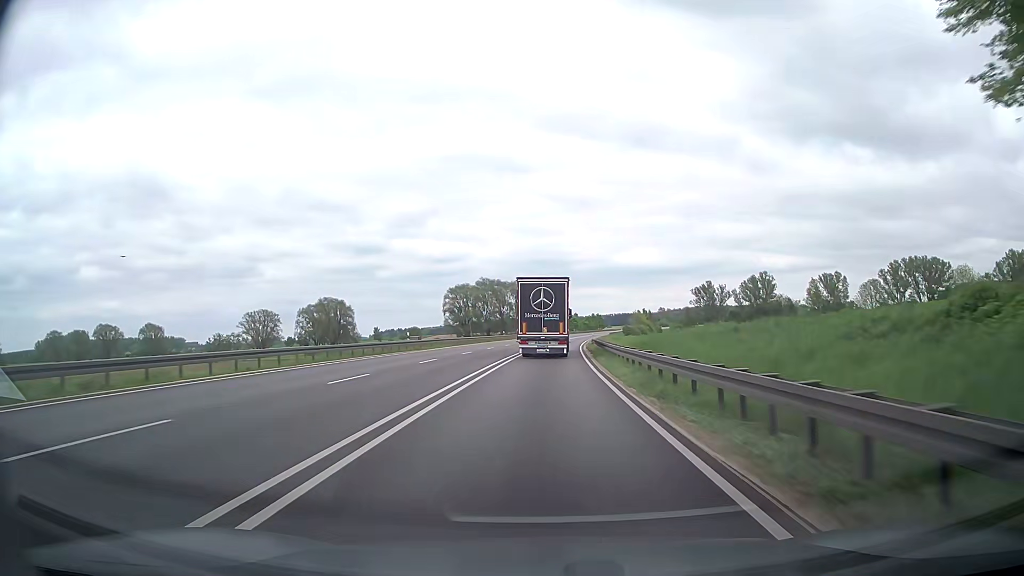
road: trunk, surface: asphalt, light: Day
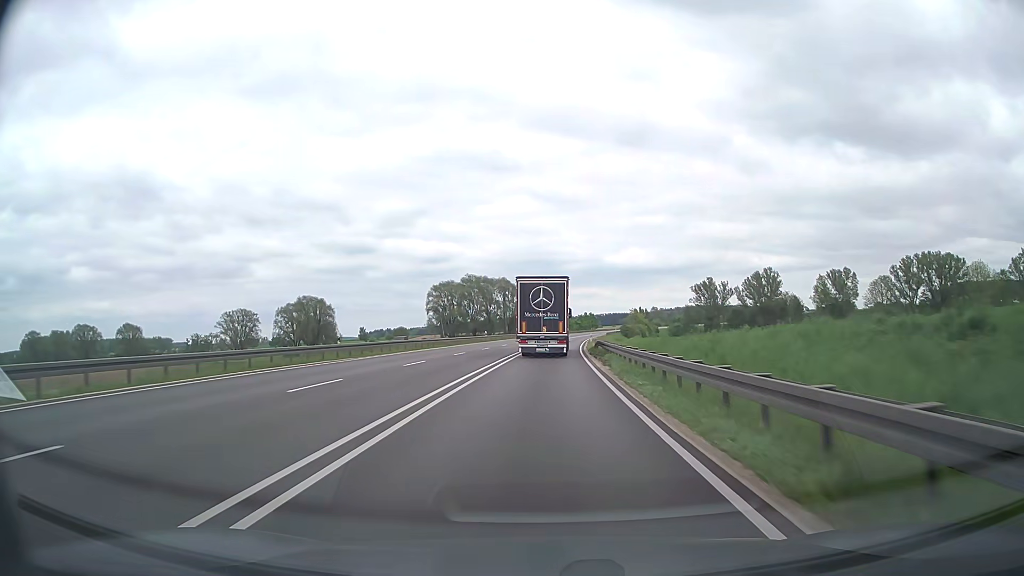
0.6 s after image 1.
(0.0, +14.7) m; 0°
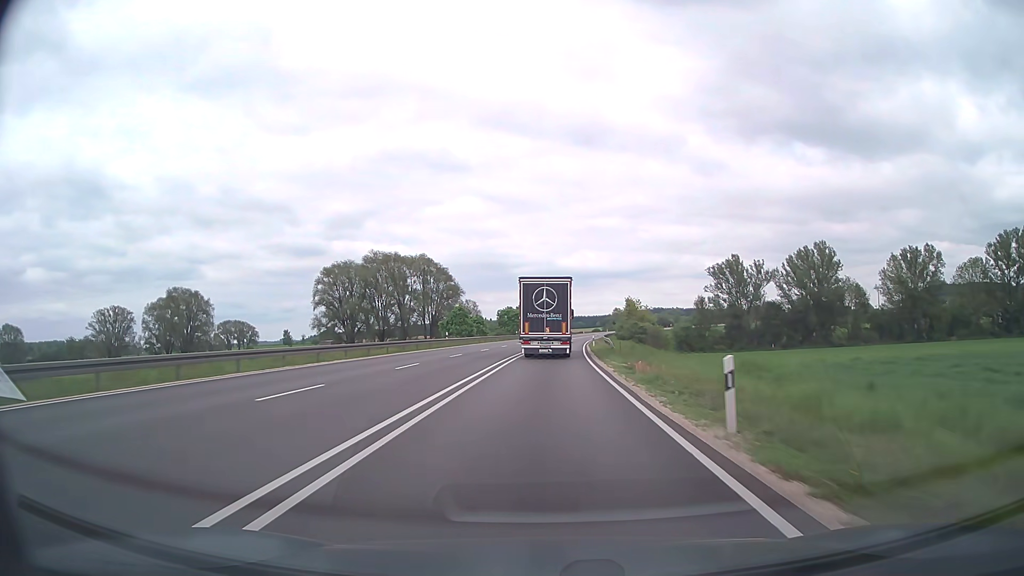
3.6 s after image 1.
(+2.7, +73.8) m; +4°
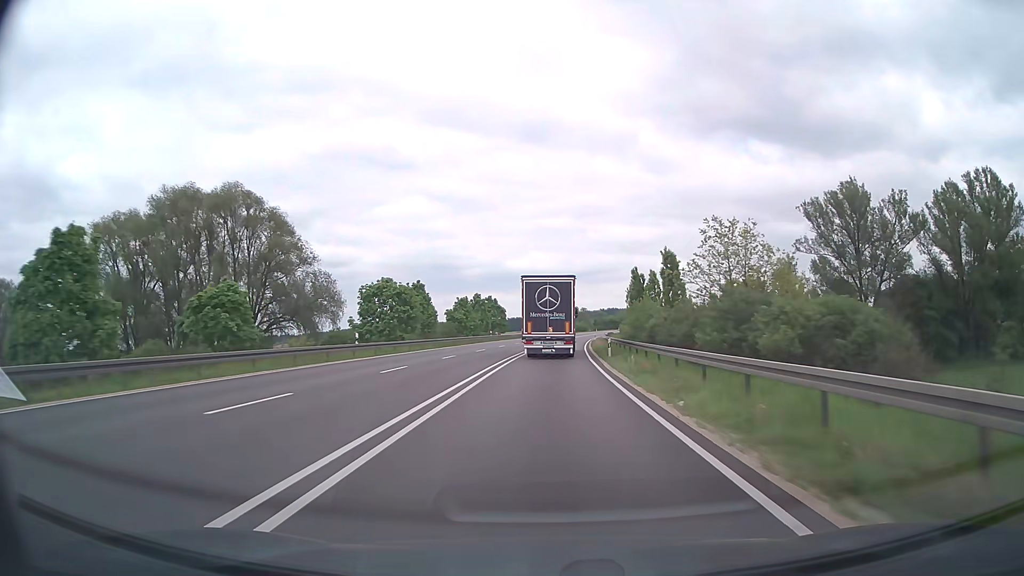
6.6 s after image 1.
(+2.8, +74.2) m; +4°
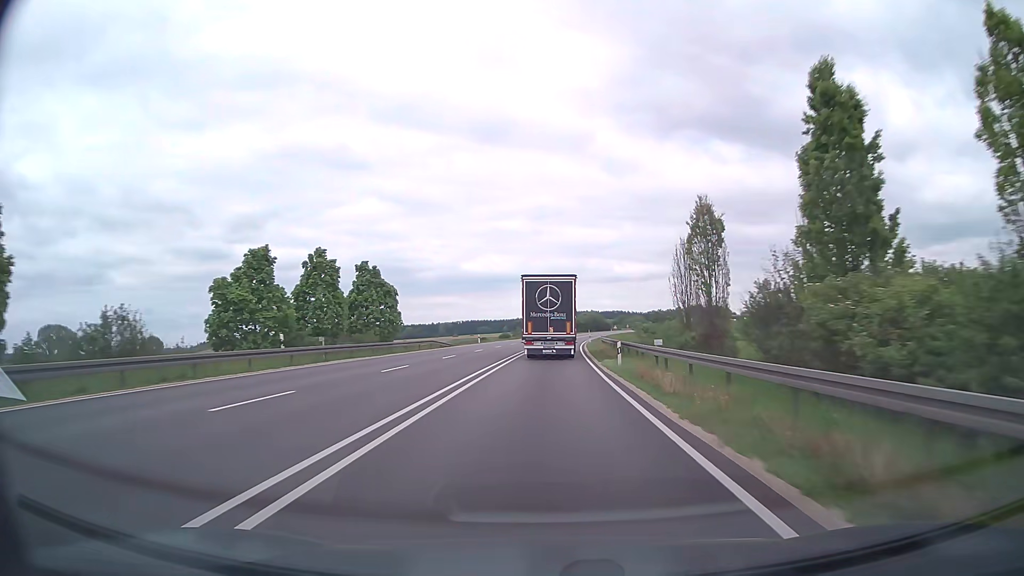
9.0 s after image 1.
(+2.0, +59.4) m; +4°
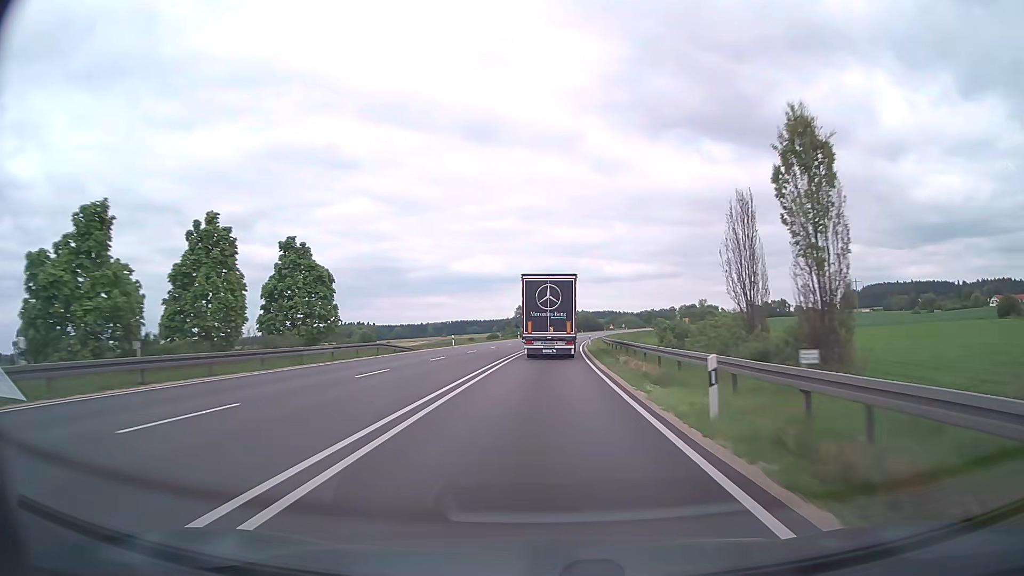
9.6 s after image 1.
(+0.1, +14.9) m; +1°
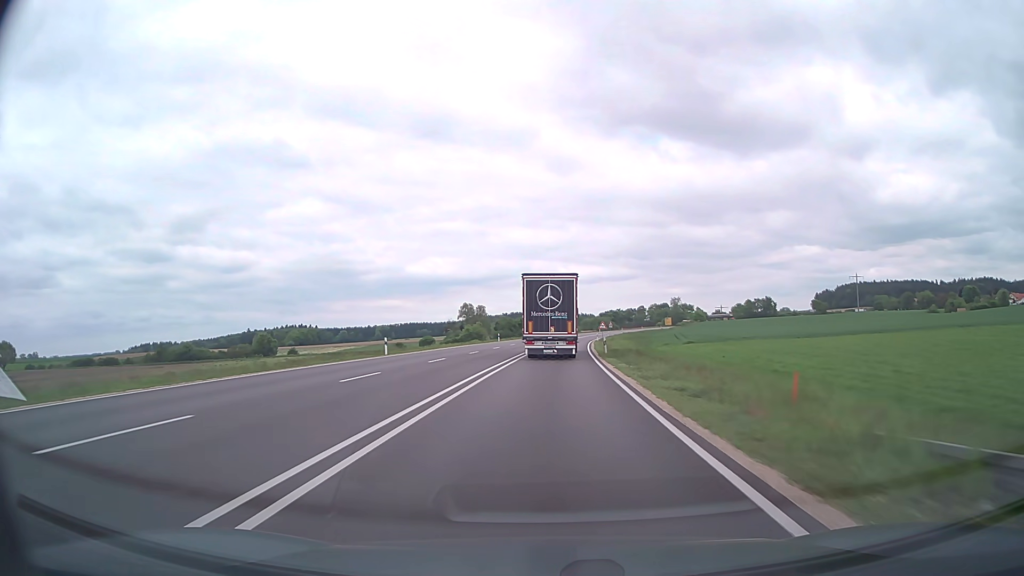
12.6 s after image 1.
(+2.6, +73.7) m; +4°
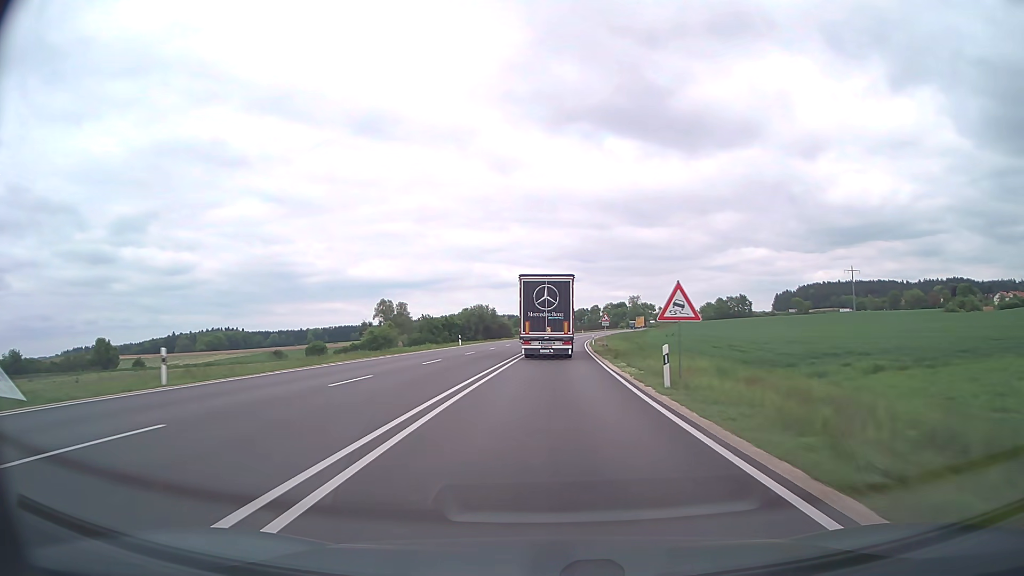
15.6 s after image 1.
(+2.6, +72.9) m; +5°
(0, +10) (0, +20) (0, +30) (+1, +40) (+1, +50) (+2, +60) (+2, +70) (+3, +80) (+4, +90) (+5, +100) m
